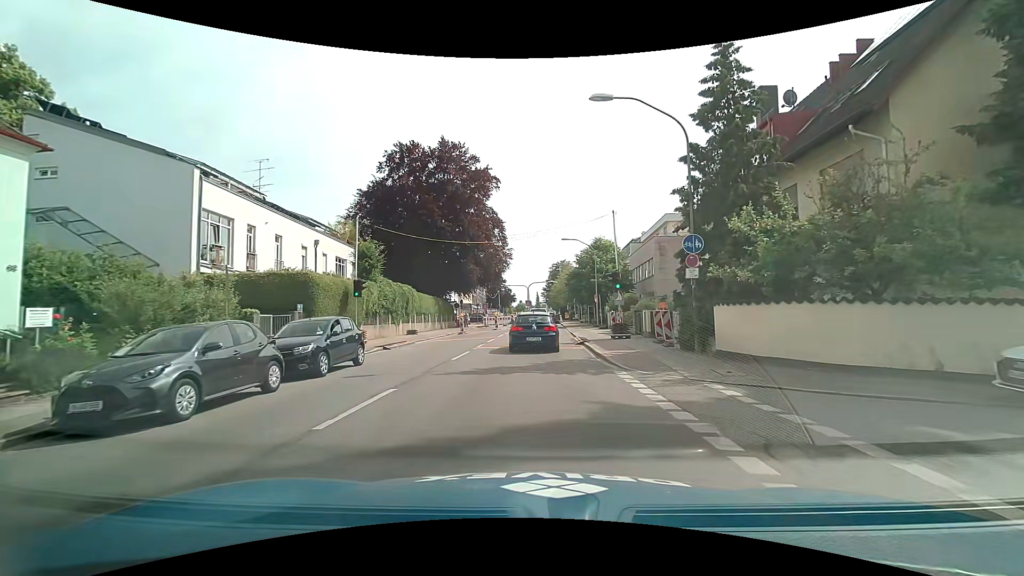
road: secondary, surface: asphalt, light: Day
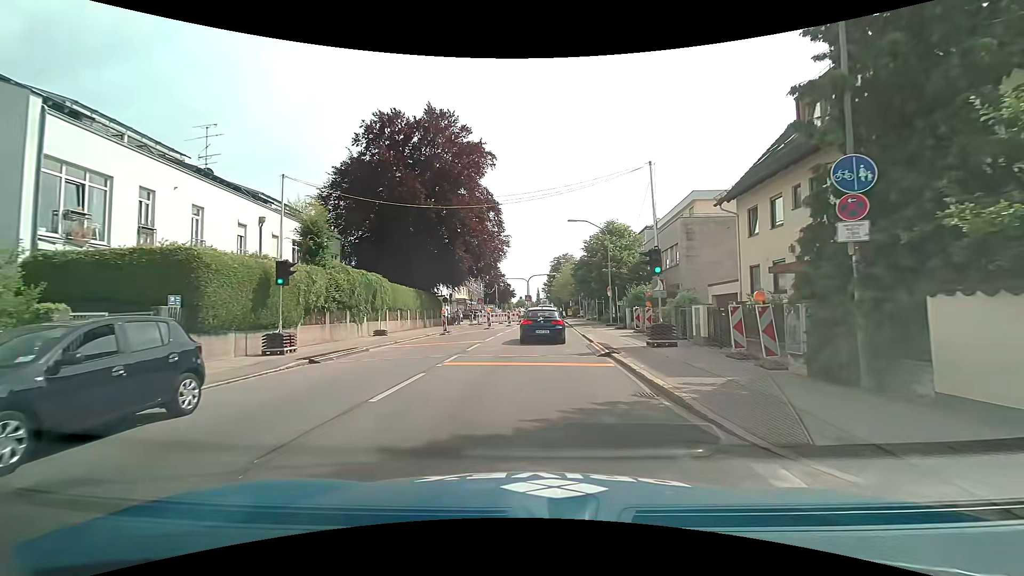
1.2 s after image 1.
(0.0, +7.6) m; 0°
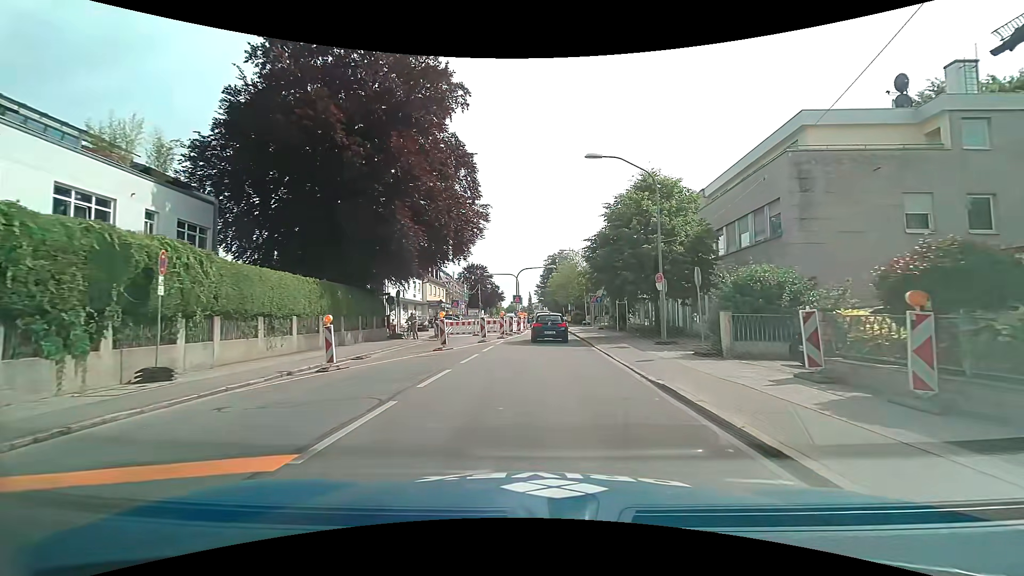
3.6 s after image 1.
(+0.1, +16.7) m; +1°
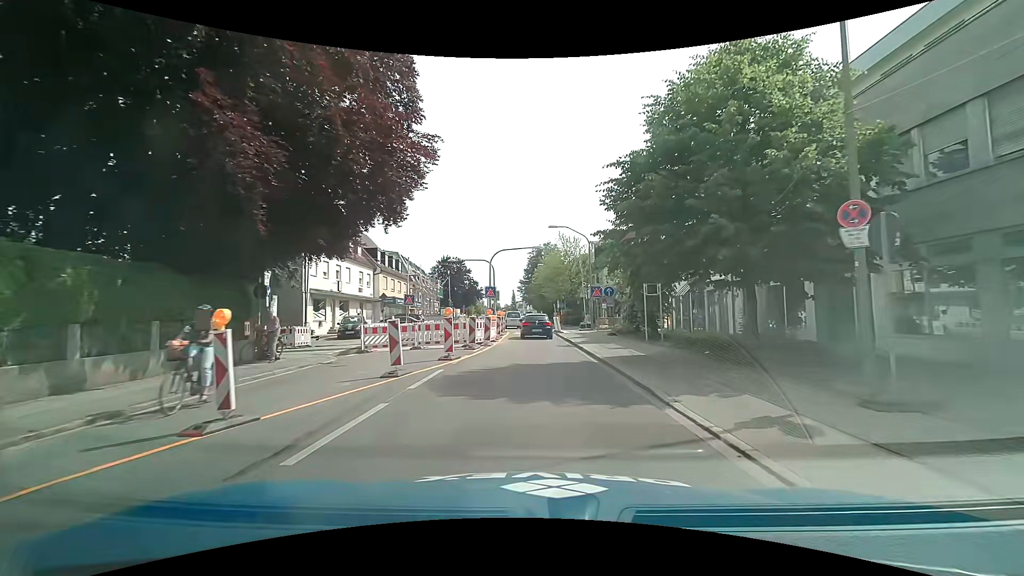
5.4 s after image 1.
(+0.3, +13.6) m; +3°
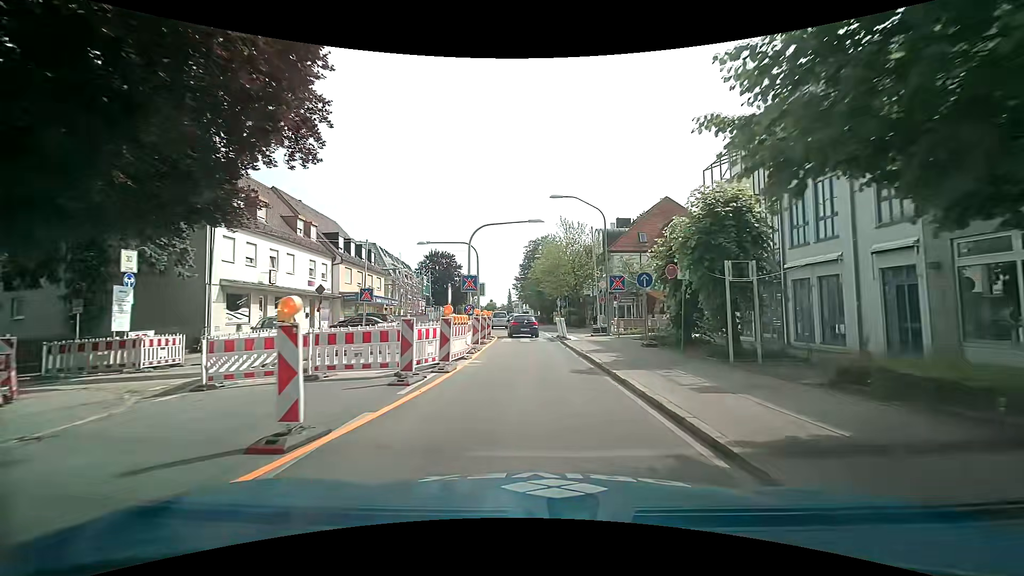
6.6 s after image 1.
(0.0, +9.8) m; 0°
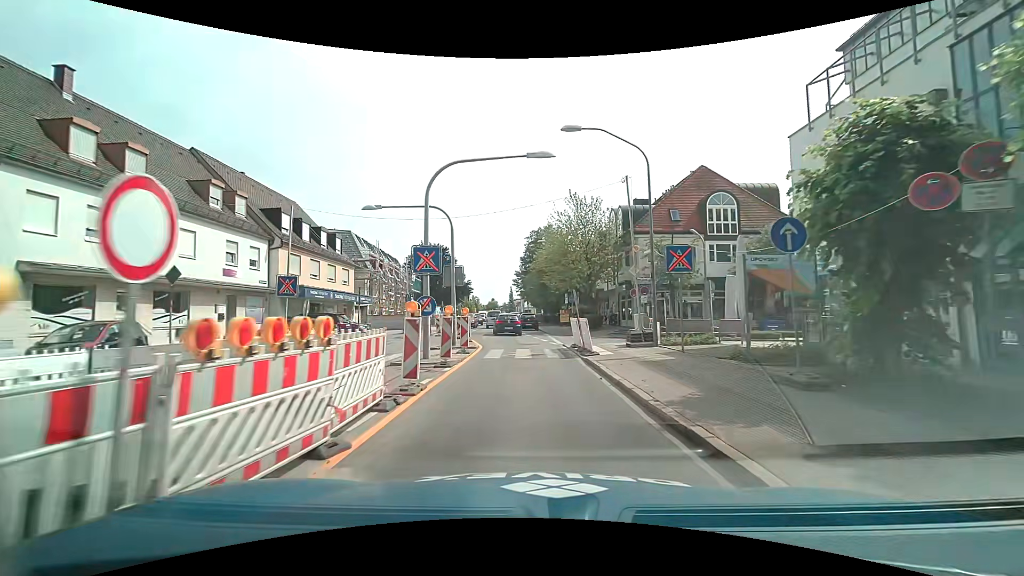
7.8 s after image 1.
(0.0, +10.3) m; 0°
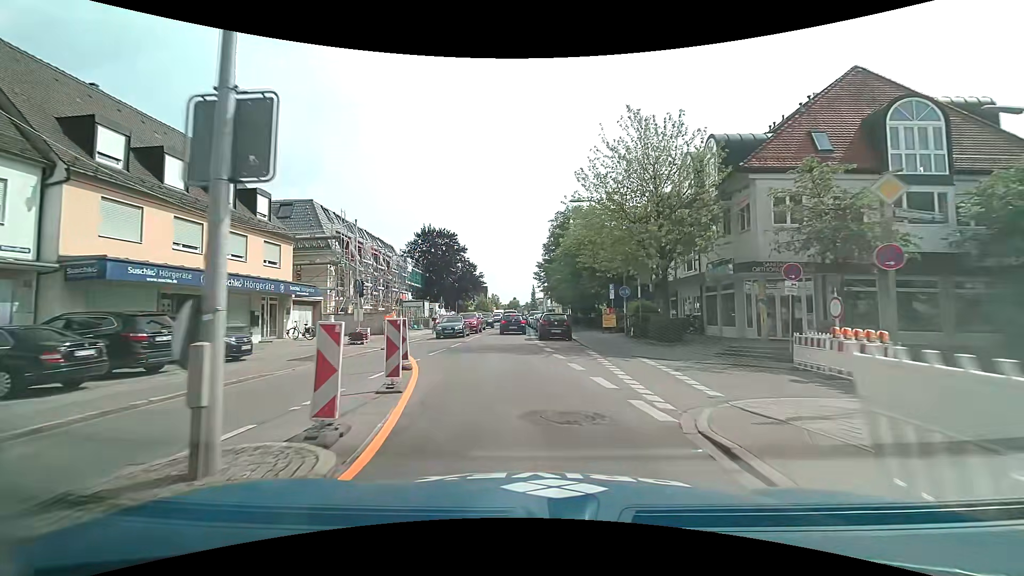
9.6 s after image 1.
(-0.4, +16.4) m; -3°
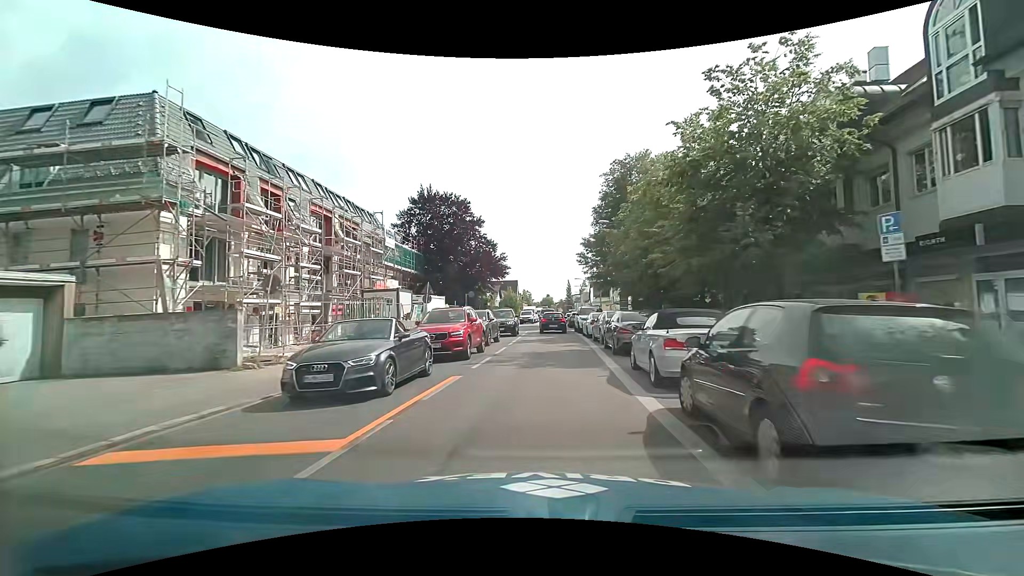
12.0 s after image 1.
(-1.0, +22.7) m; -3°
(0, +10) (0, +20) (+1, +30) (+1, +40) (+1, +50) (+1, +60) (+2, +70) (+2, +80) (+3, +90) (+4, +100) m
